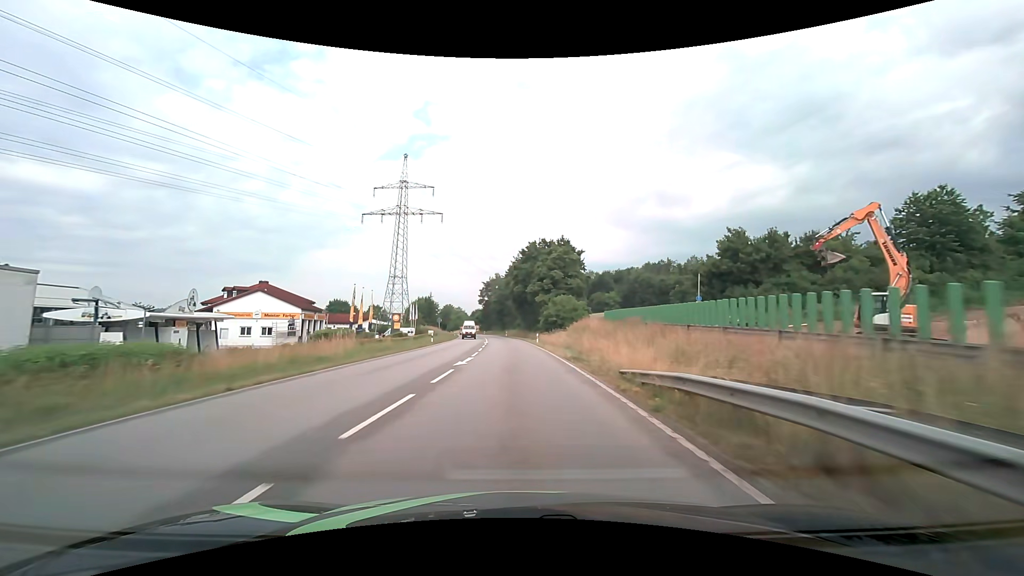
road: primary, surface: asphalt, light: Day
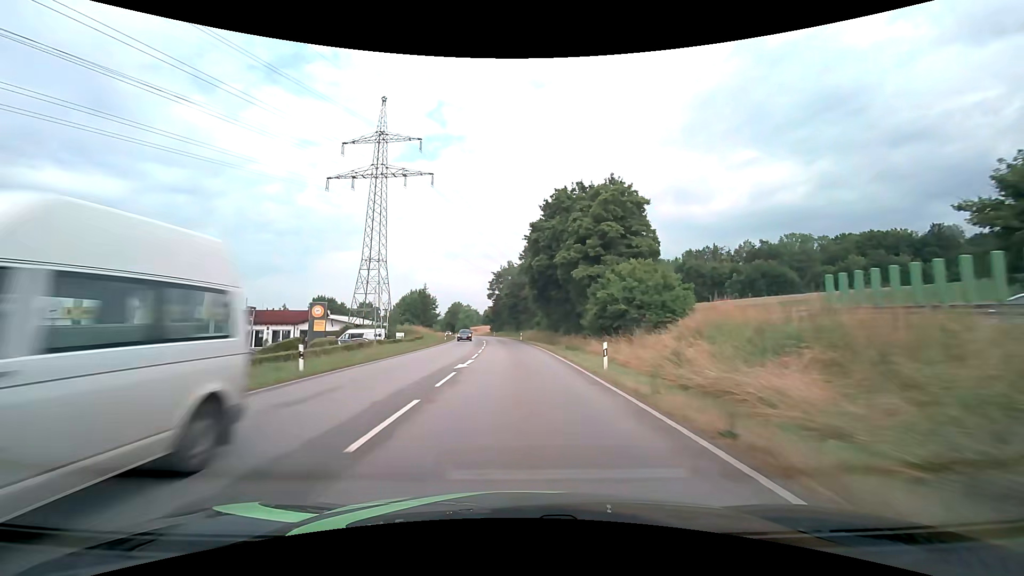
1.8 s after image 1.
(-0.4, +30.9) m; -2°
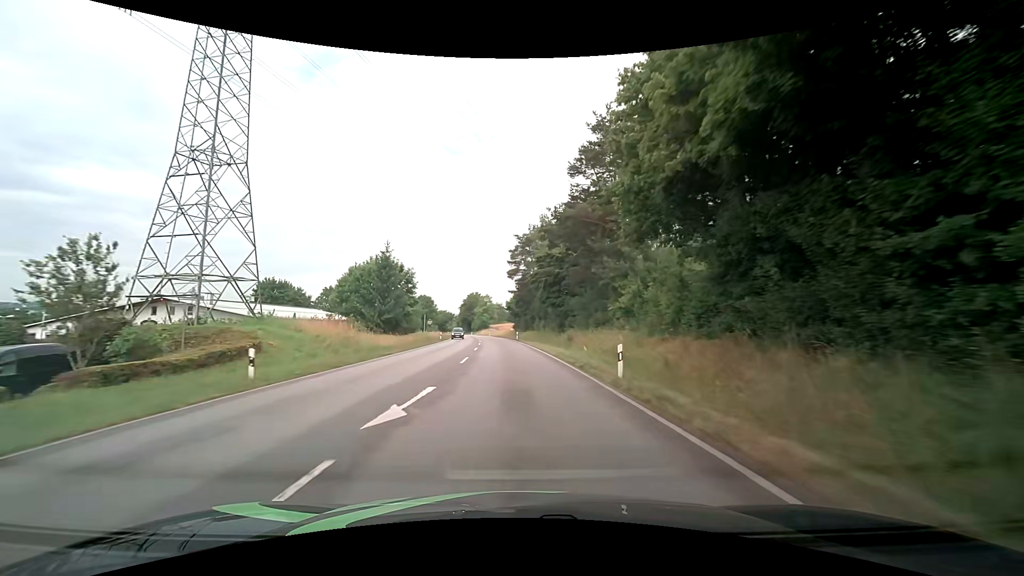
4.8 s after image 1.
(-1.6, +52.8) m; -4°
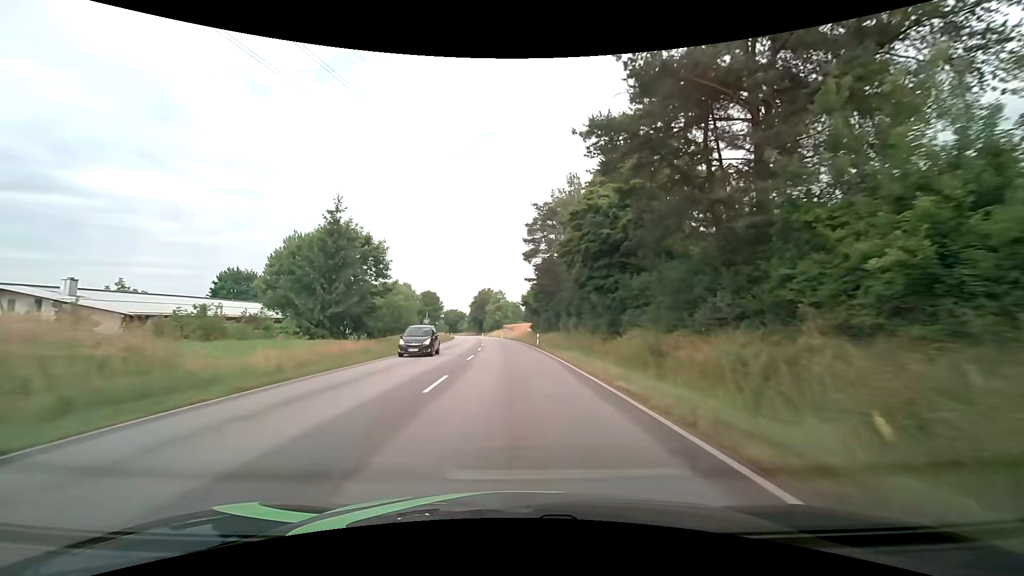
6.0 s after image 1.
(-0.2, +21.6) m; -1°
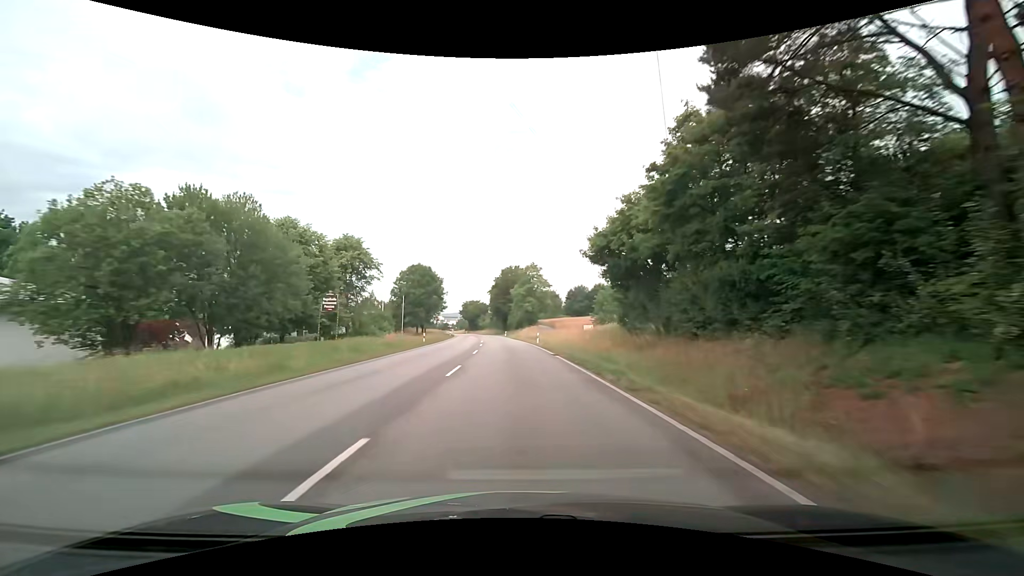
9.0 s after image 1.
(-2.4, +54.7) m; -4°
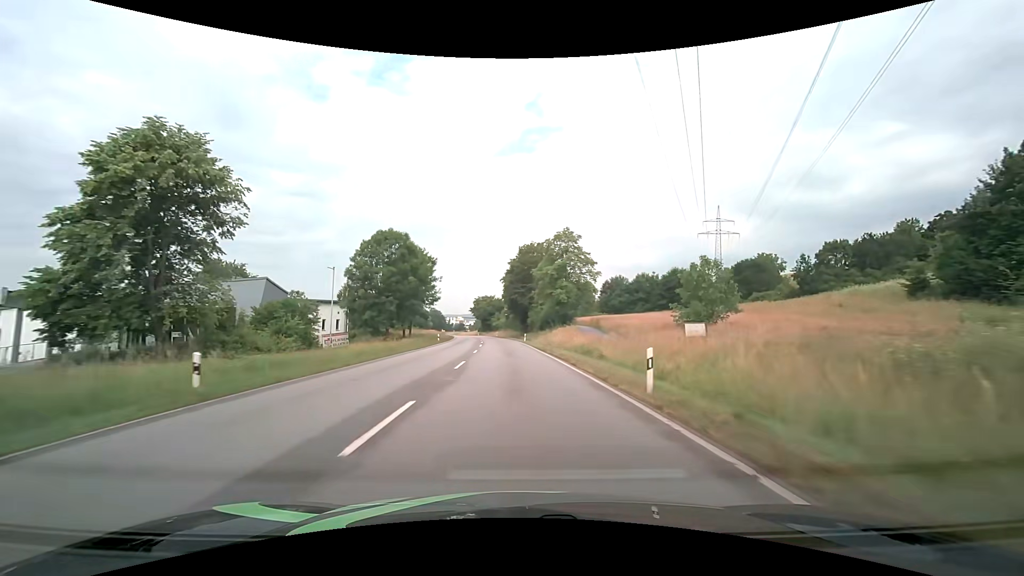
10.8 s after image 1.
(-0.8, +32.6) m; -3°
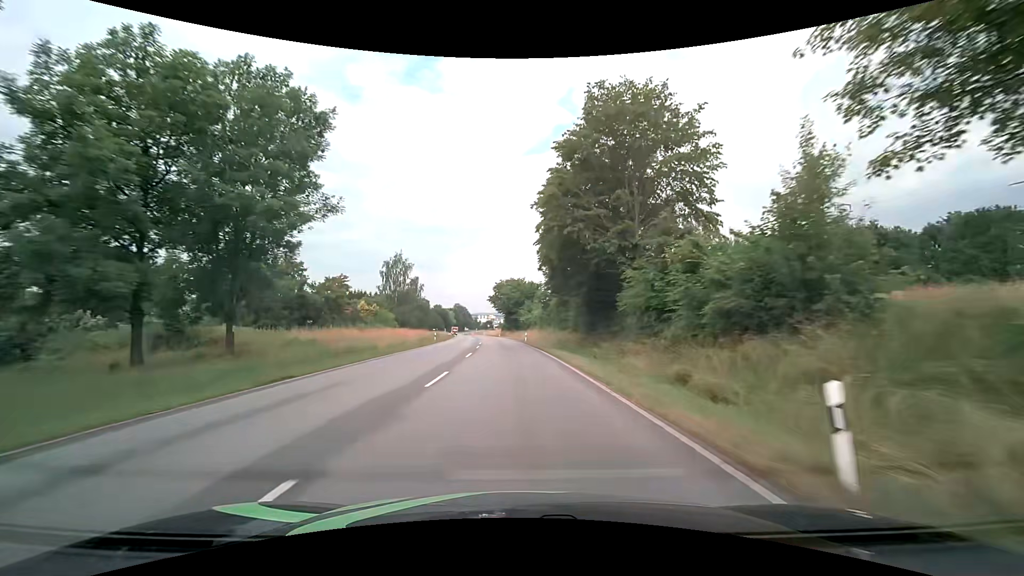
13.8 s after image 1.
(-1.5, +53.7) m; -4°
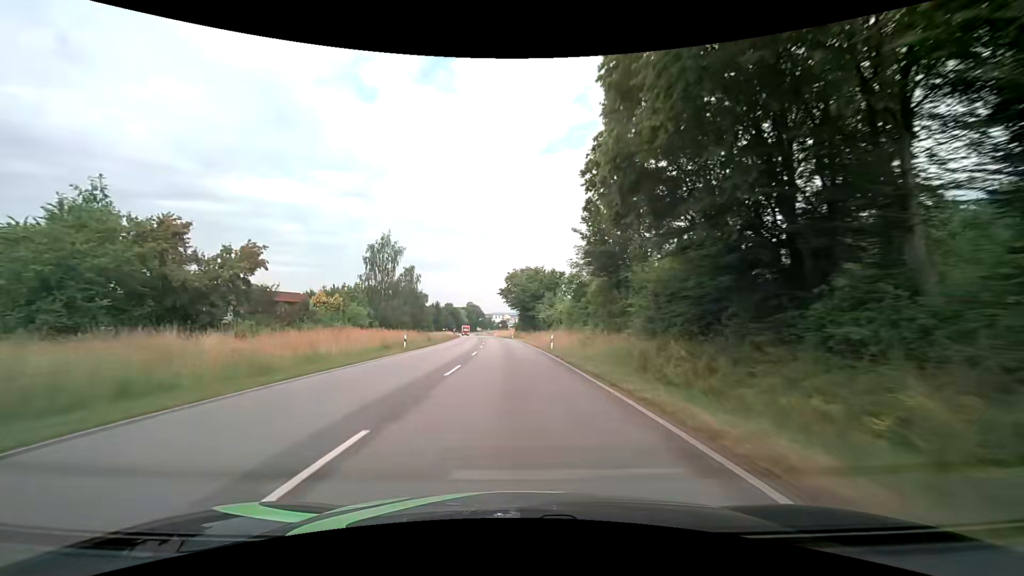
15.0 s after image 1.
(-0.3, +21.2) m; -2°
(0, +10) (0, +20) (-1, +30) (-1, +40) (-1, +50) (-2, +60) (-3, +70) (-3, +80) (-4, +90) (-5, +100) m
